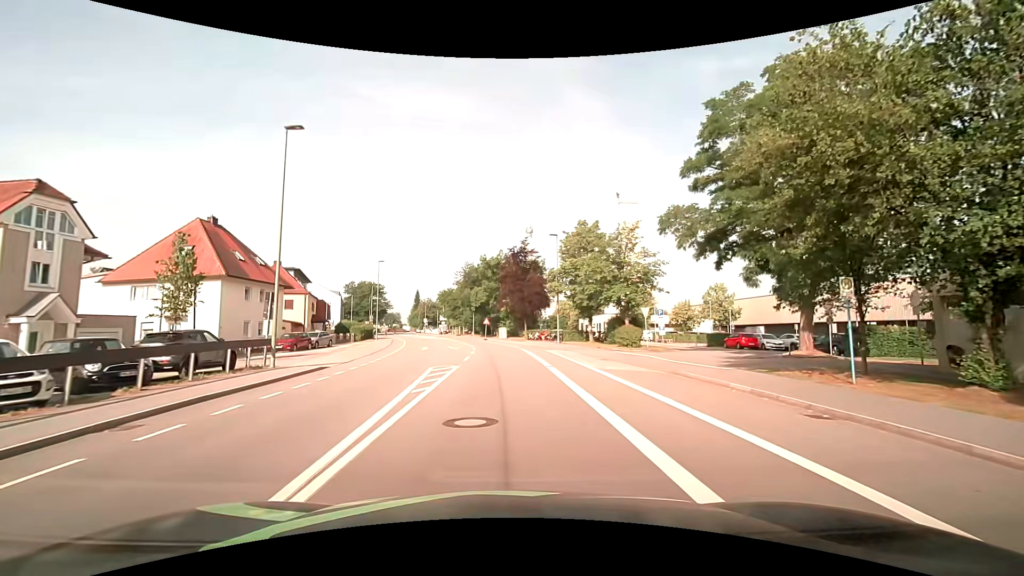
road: tertiary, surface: asphalt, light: Day
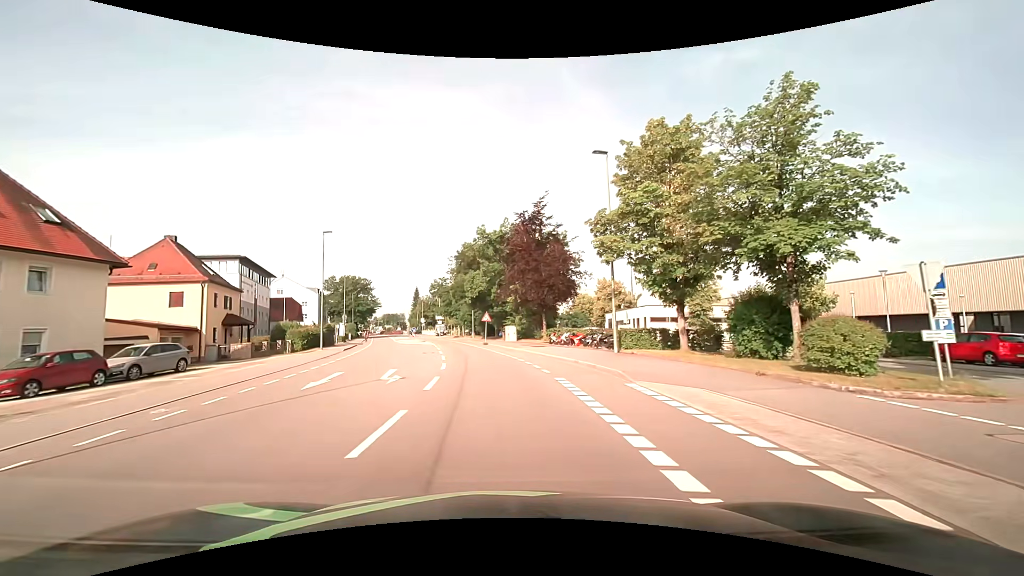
(0.0, +21.6) m; 0°
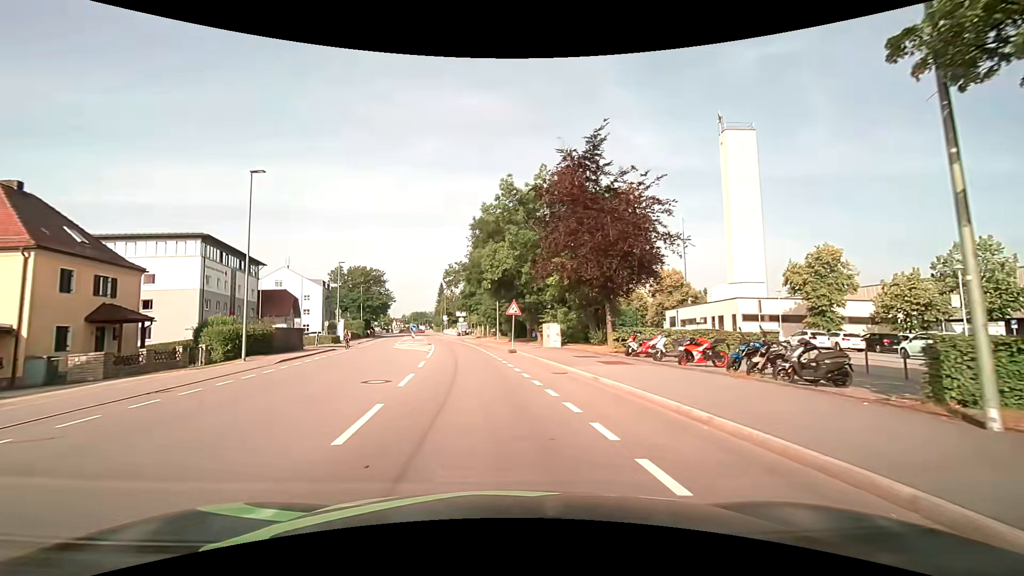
(-0.6, +17.5) m; -5°
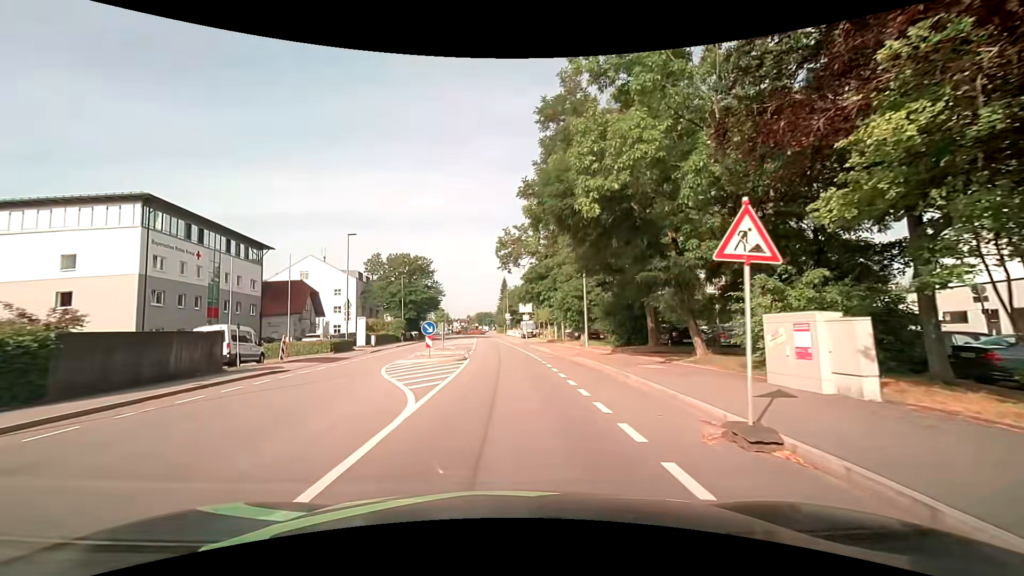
(-1.4, +22.1) m; -7°
